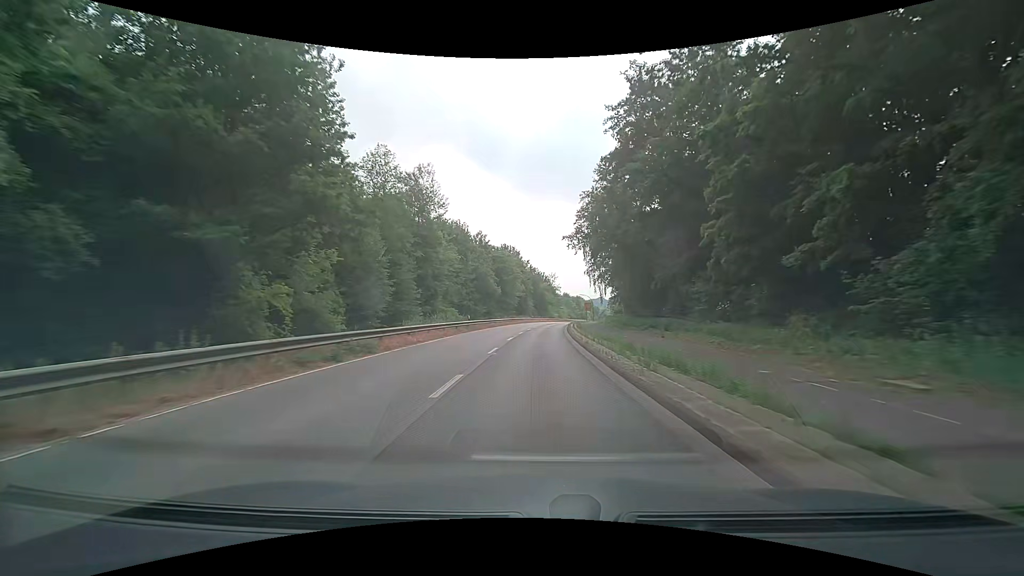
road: secondary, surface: asphalt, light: Day
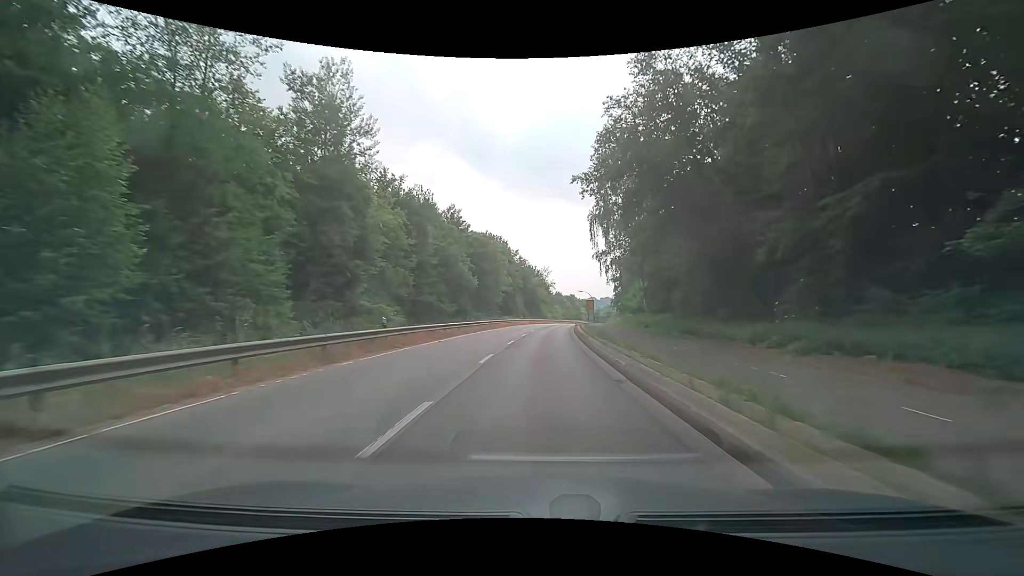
(+0.1, +21.3) m; +1°
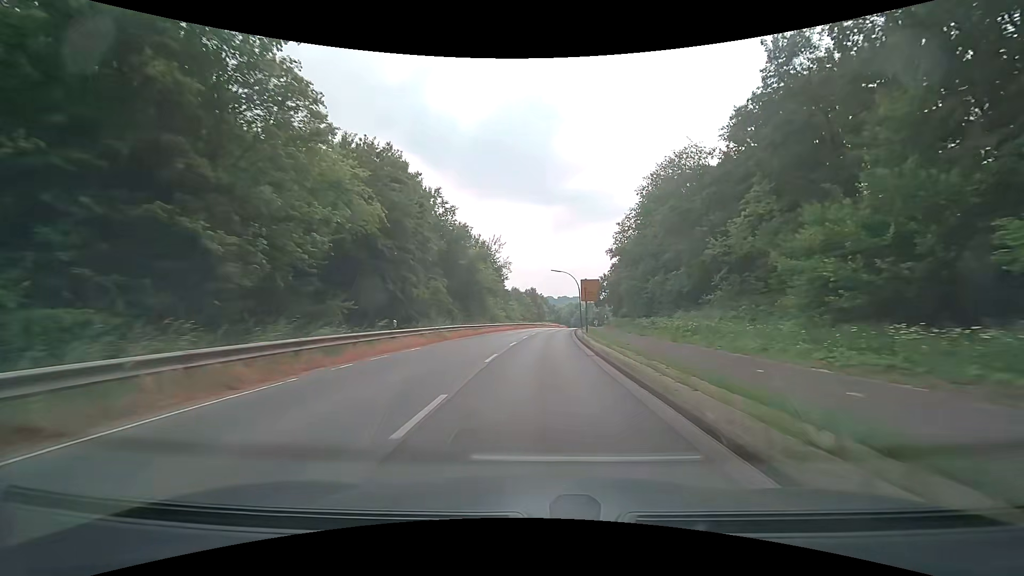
(+2.2, +53.3) m; +5°
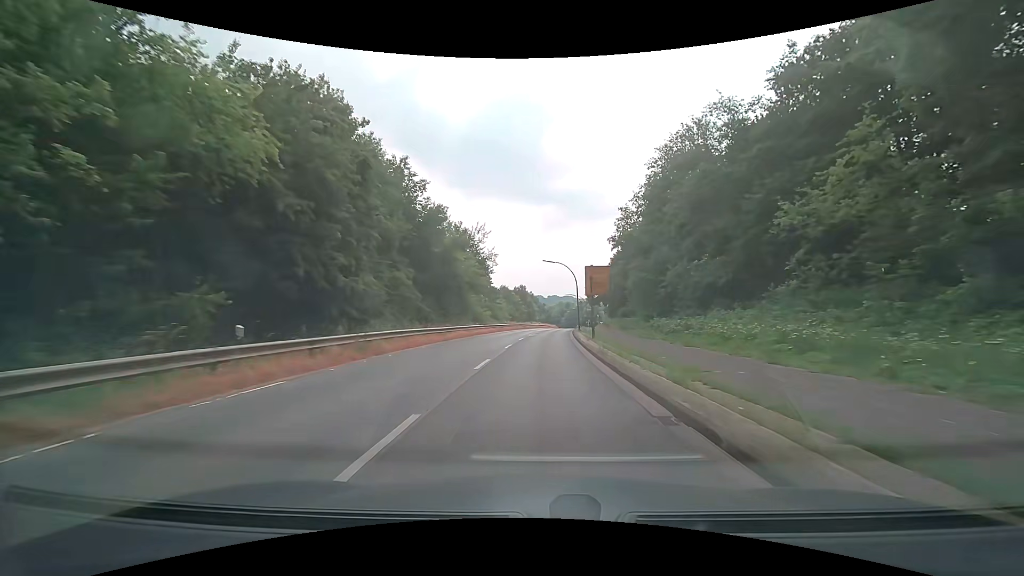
(+0.1, +10.7) m; +1°
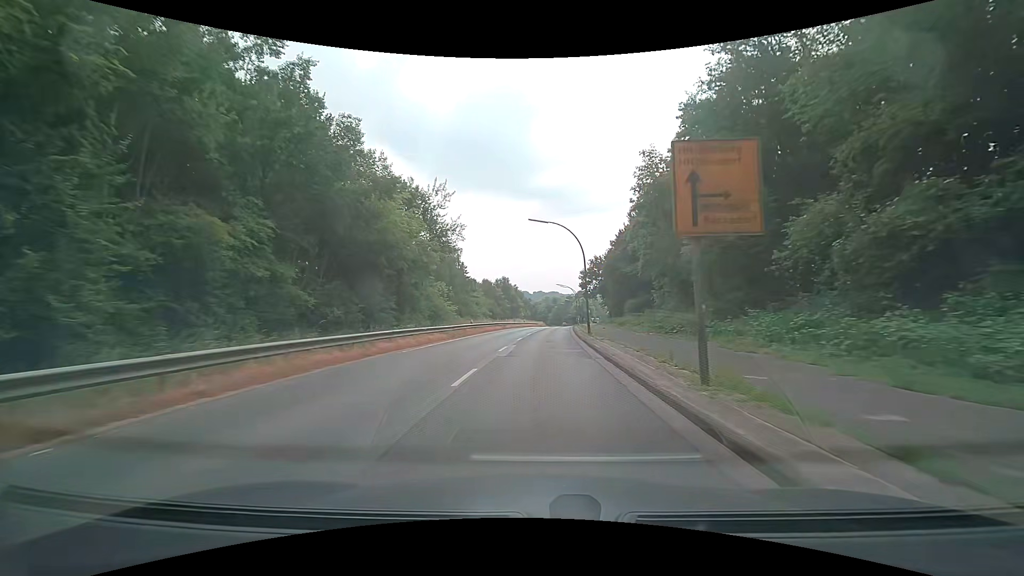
(+0.3, +21.5) m; +2°
